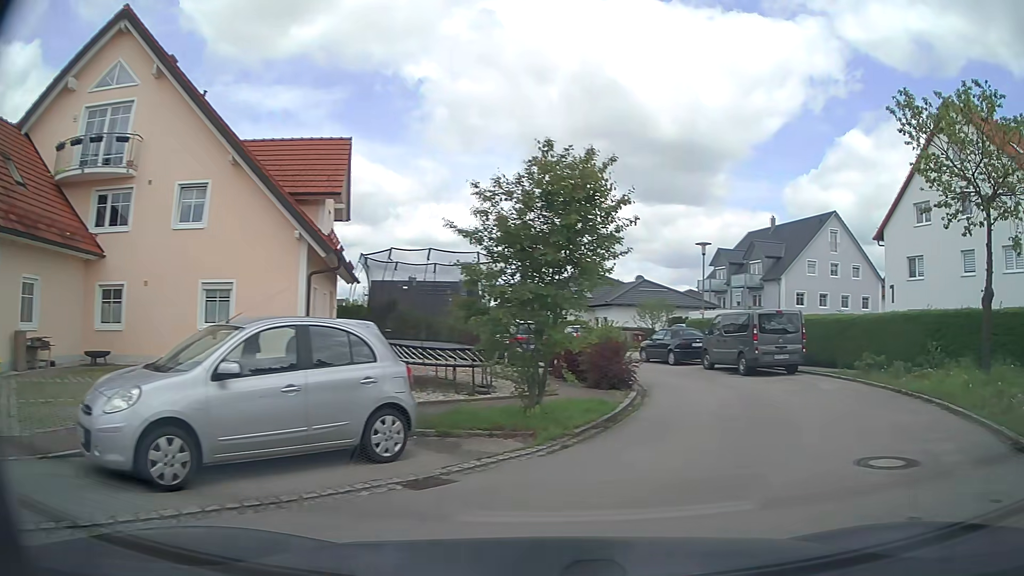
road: residential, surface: asphalt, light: Day
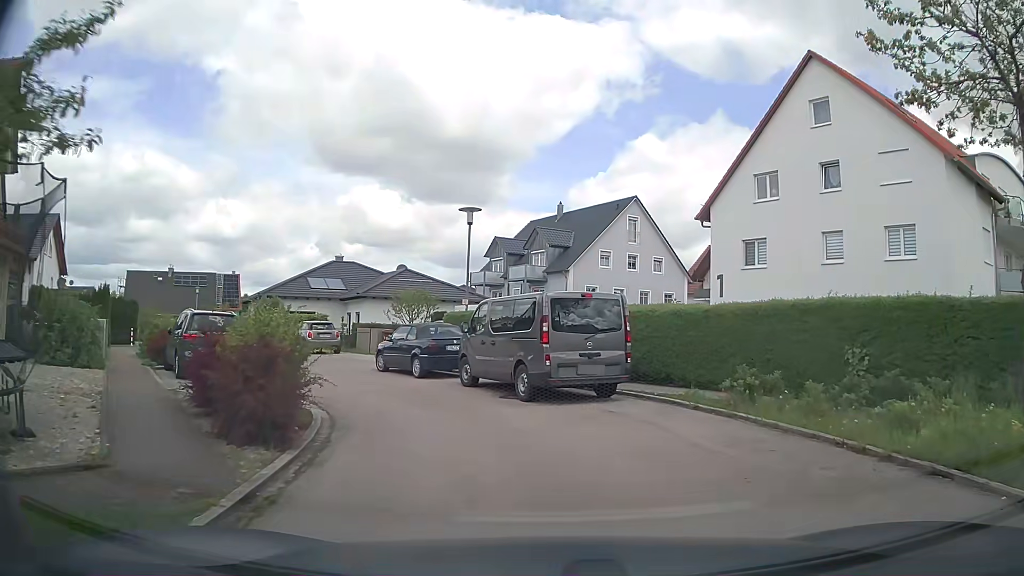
(+1.9, +8.1) m; +19°
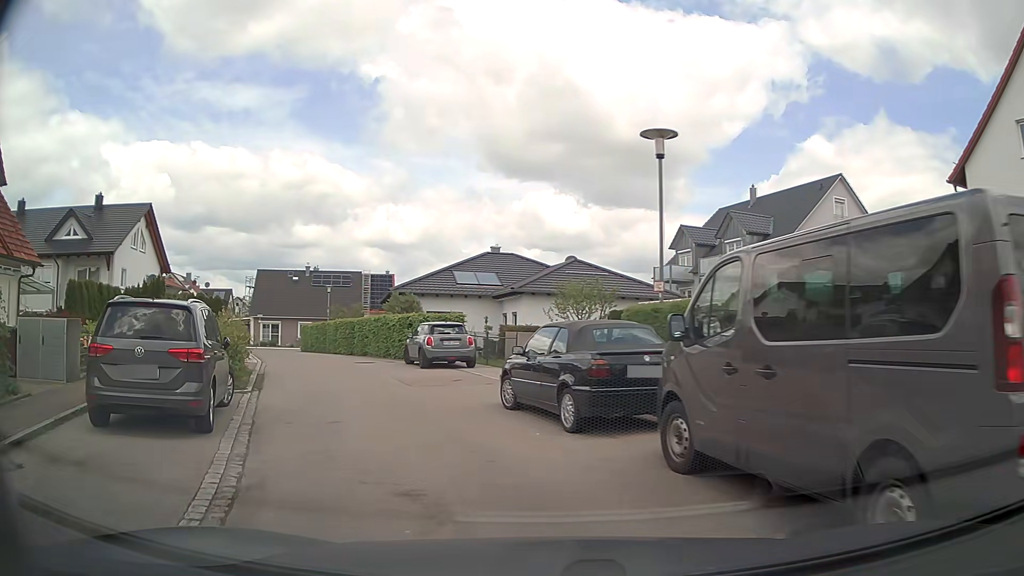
(-0.8, +9.0) m; -14°
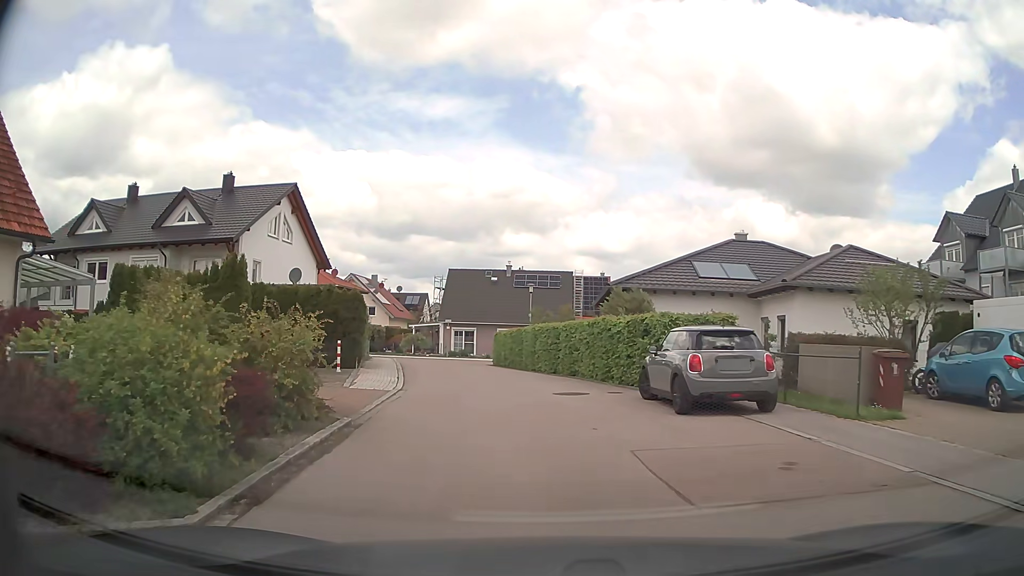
(-2.0, +9.8) m; -19°
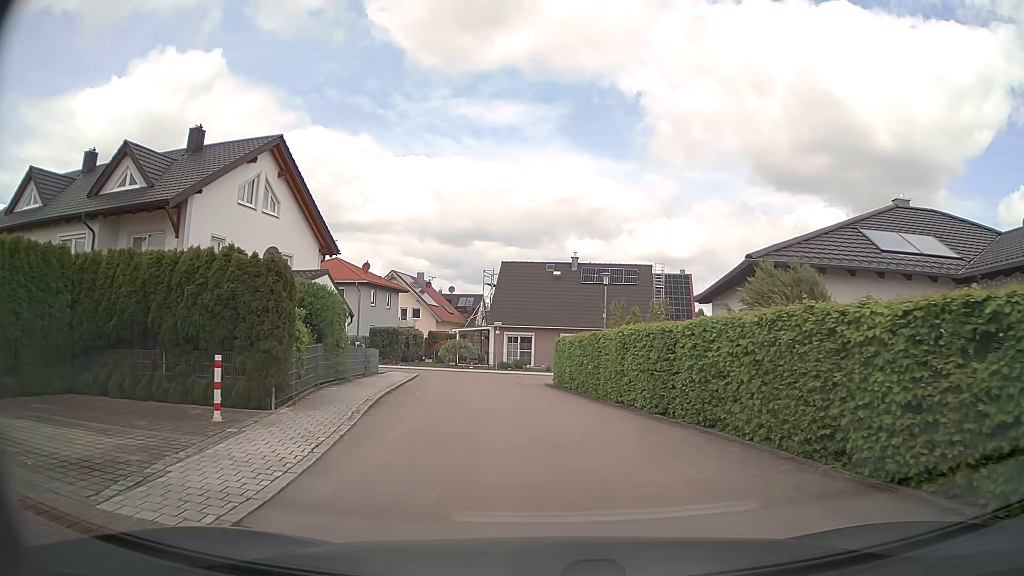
(-0.5, +11.4) m; -6°
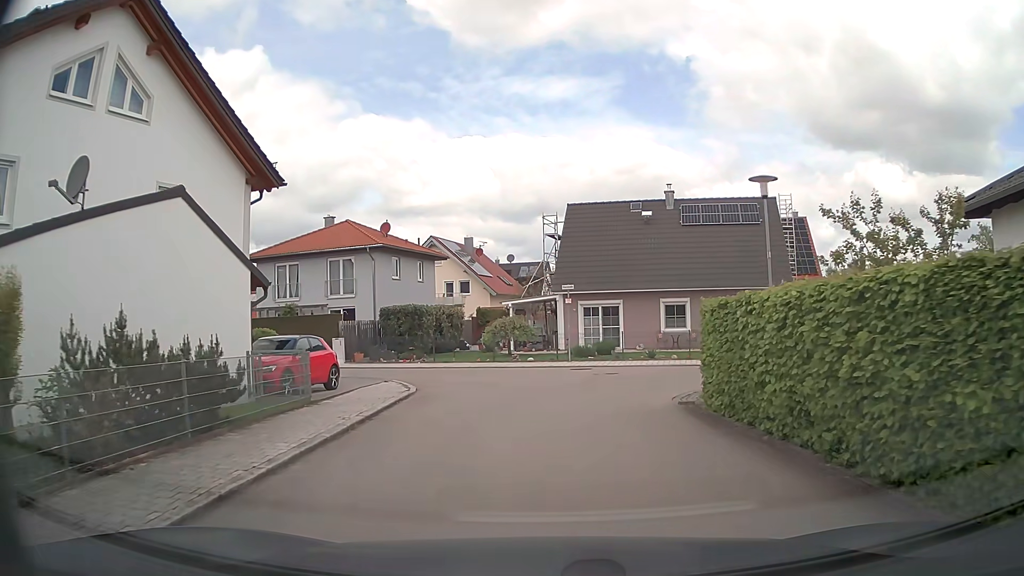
(-0.7, +15.1) m; -5°
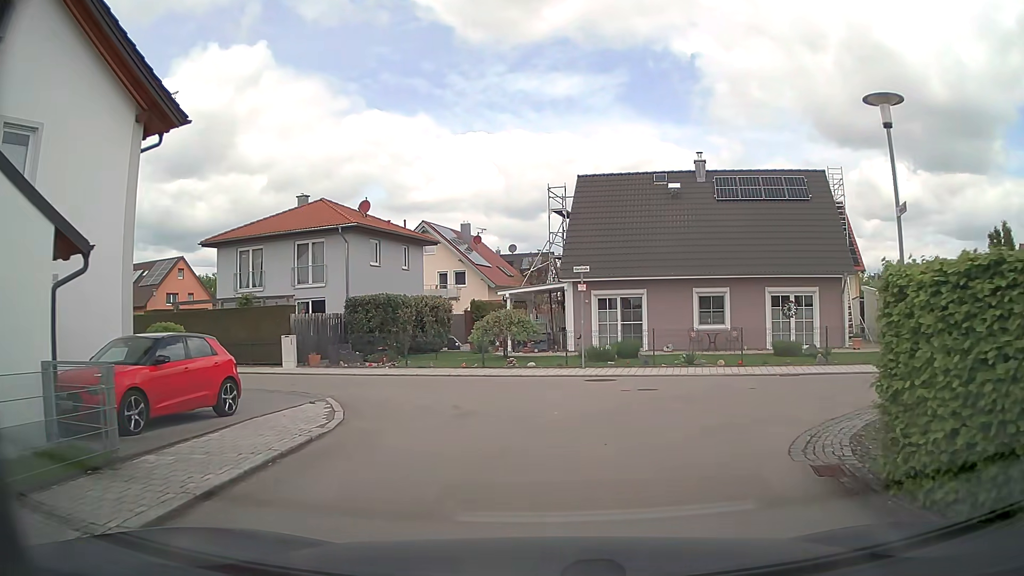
(-0.1, +6.3) m; -1°
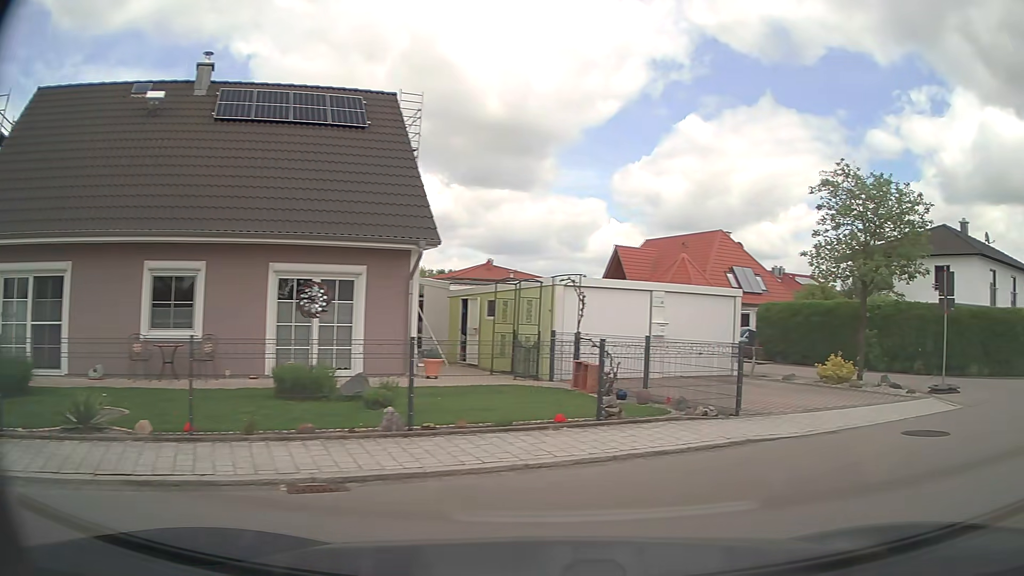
(+2.9, +11.7) m; +41°
(+5, +8) (+14, +13) (+23, +17) (+32, +22) (+41, +26) (+50, +31) (+59, +34) (+68, +38) (+77, +42) (+86, +46) m
